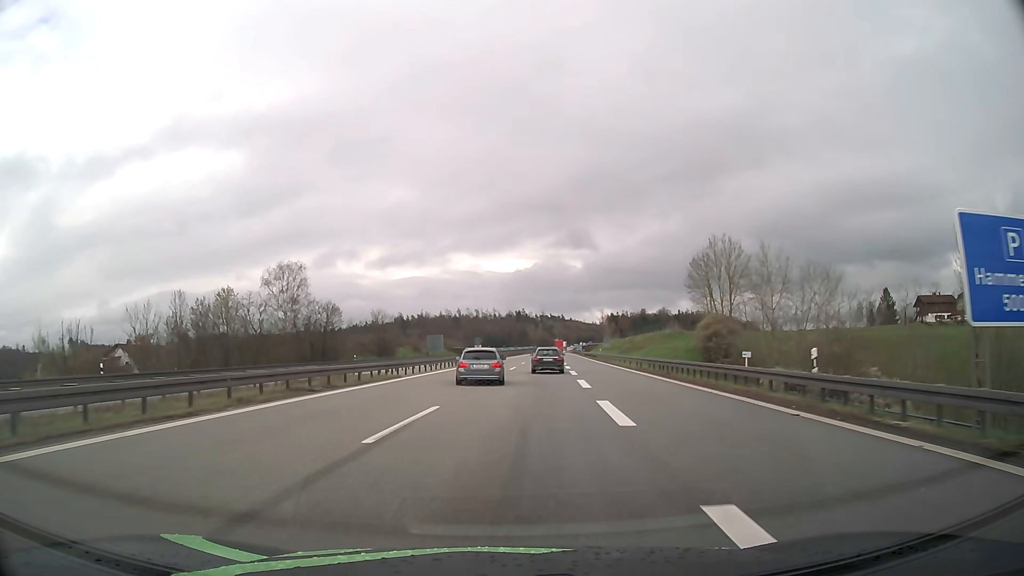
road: motorway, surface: asphalt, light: Day
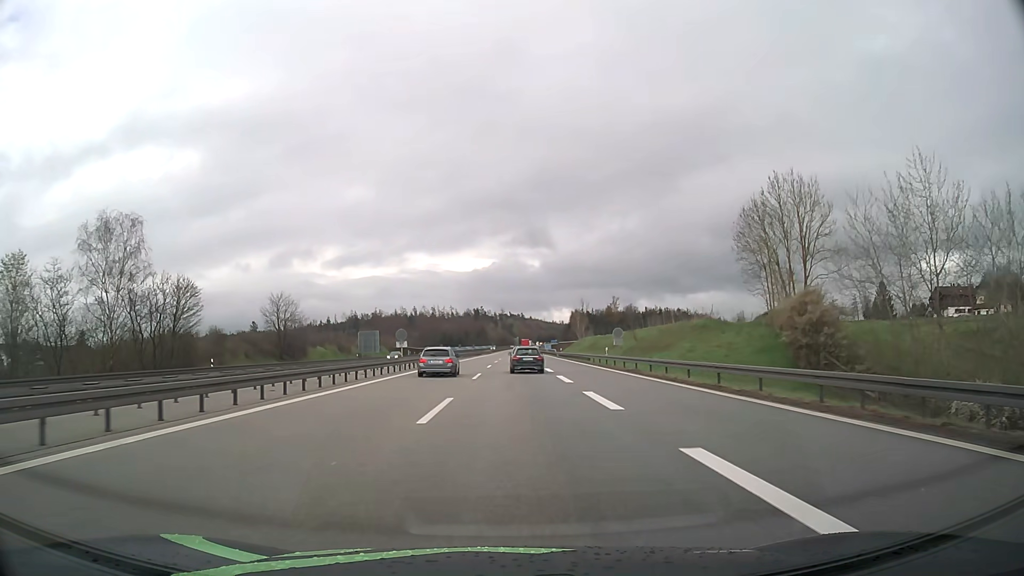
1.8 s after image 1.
(+0.9, +33.1) m; +3°
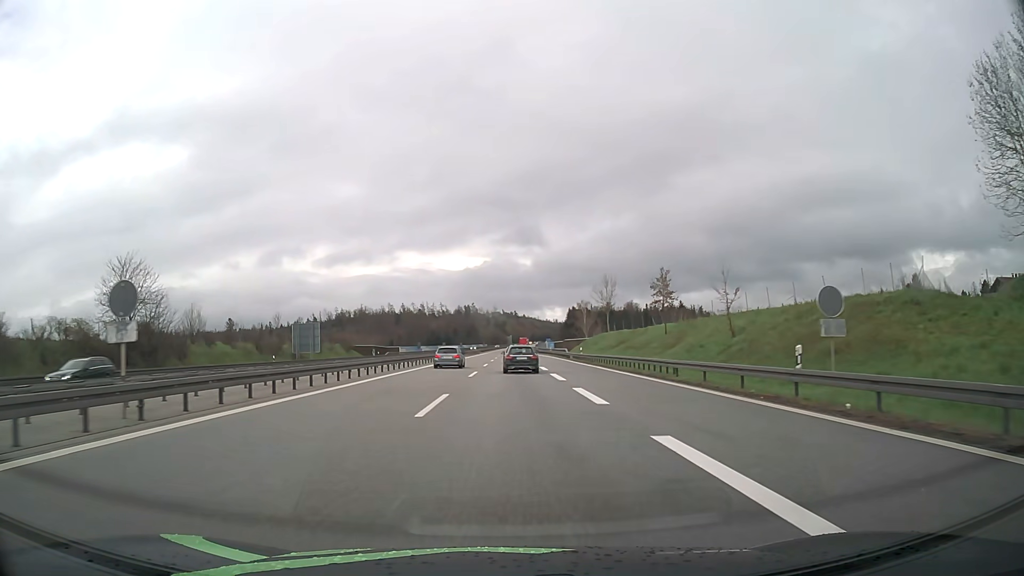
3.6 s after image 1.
(+0.2, +34.9) m; +1°
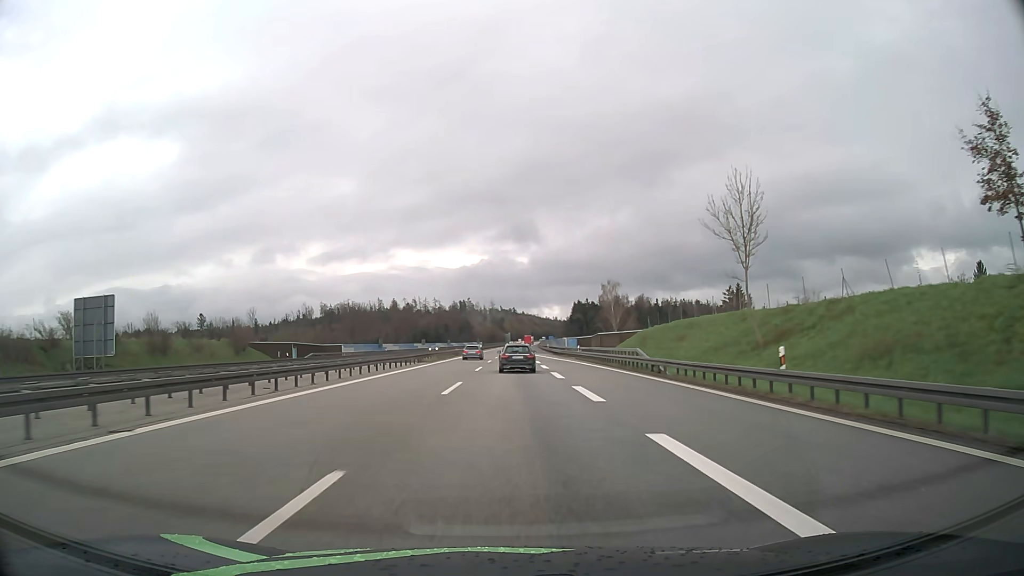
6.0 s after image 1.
(+0.2, +48.0) m; 0°
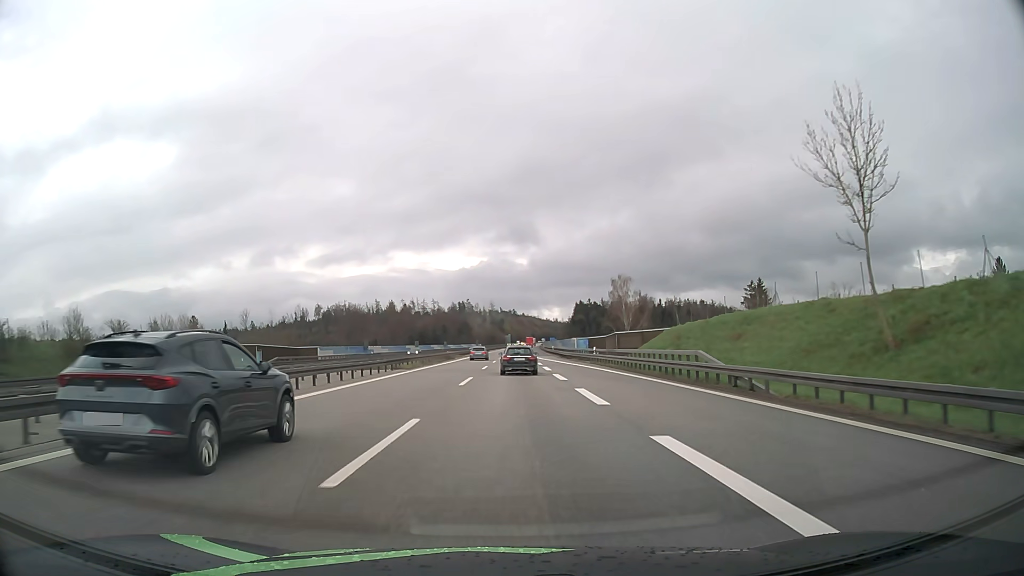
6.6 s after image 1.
(0.0, +12.2) m; 0°
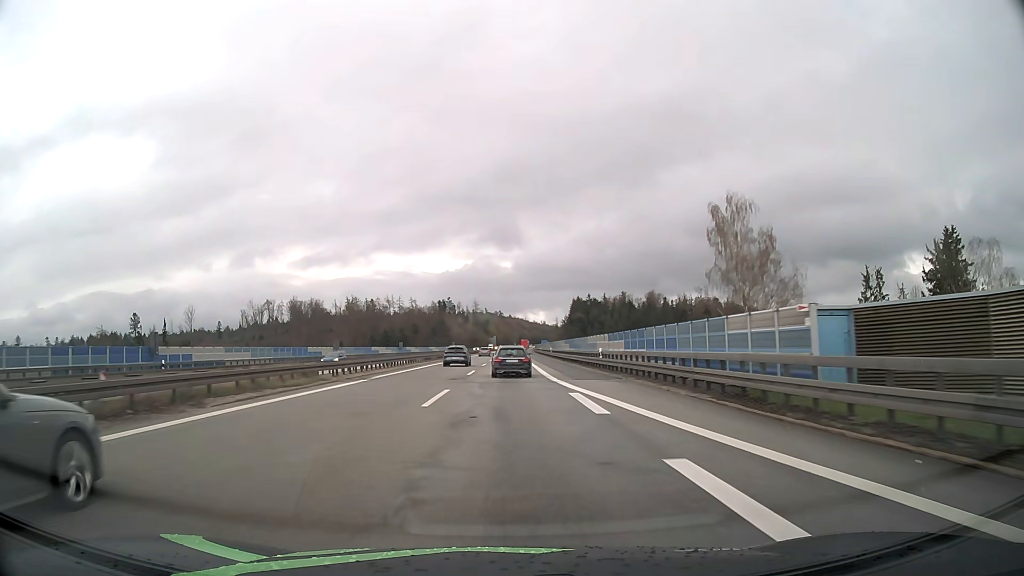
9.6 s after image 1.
(+0.8, +62.2) m; +1°
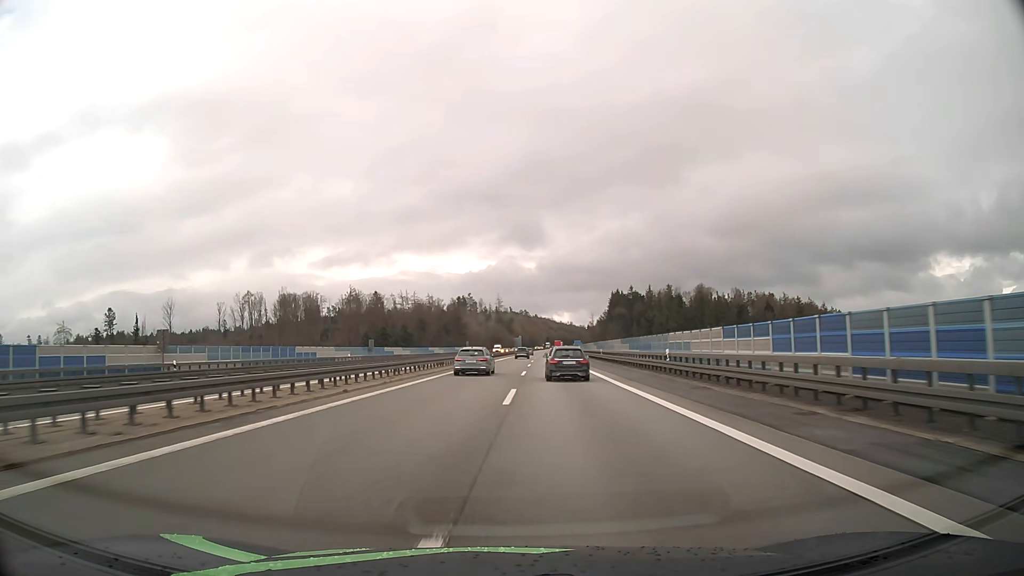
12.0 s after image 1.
(-1.0, +53.1) m; -2°
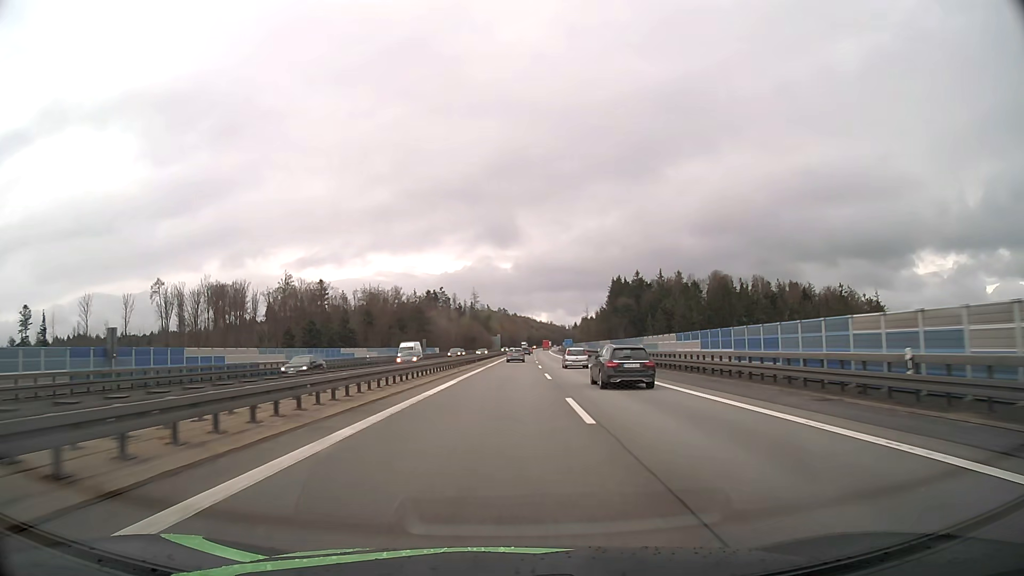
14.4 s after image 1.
(+0.7, +58.2) m; +2°
(0, +10) (0, +20) (0, +30) (0, +40) (+1, +50) (+1, +60) (+1, +70) (+1, +80) (+1, +90) (+2, +100) m
